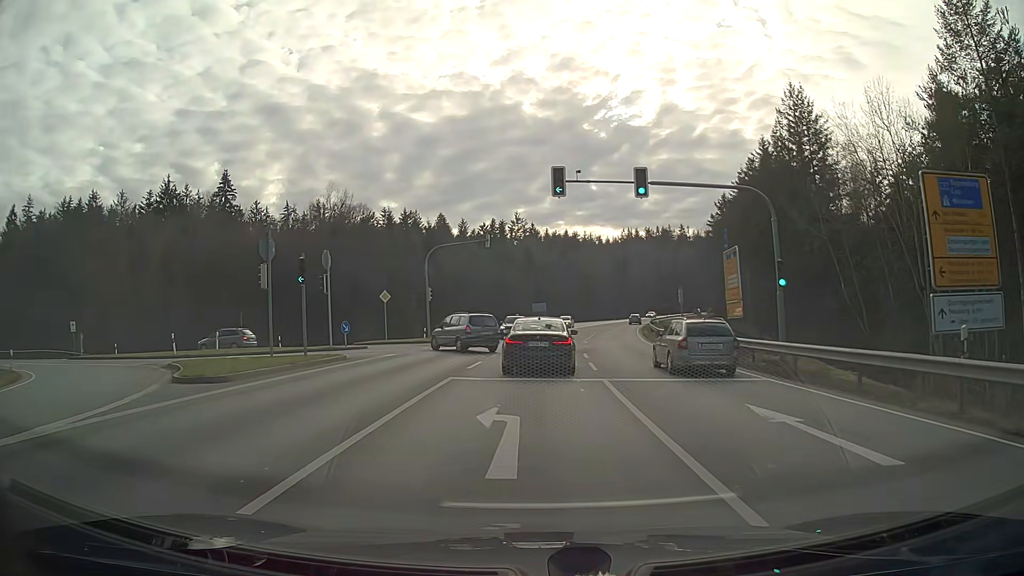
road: secondary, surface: asphalt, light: Day
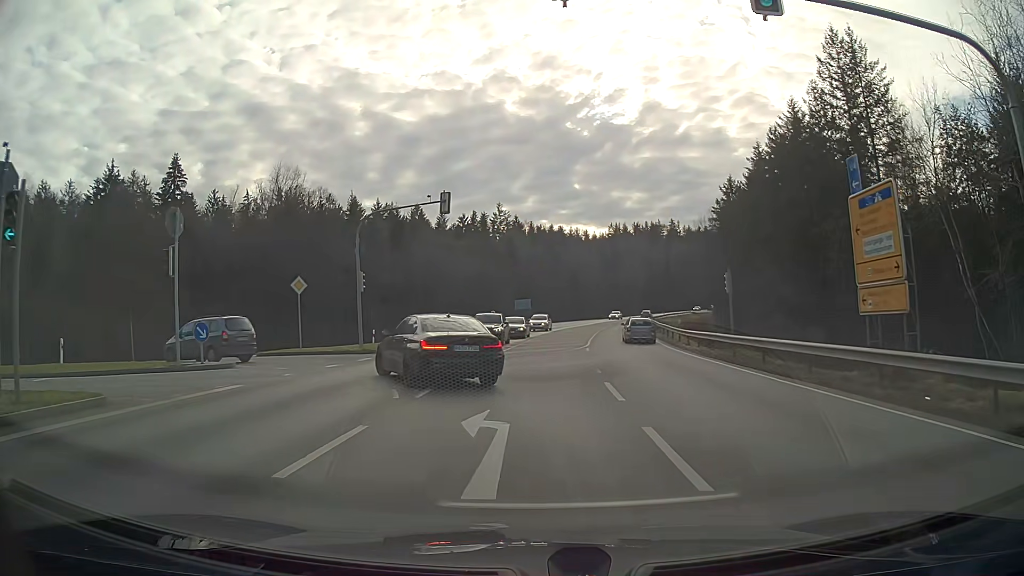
(+0.1, +13.4) m; +1°
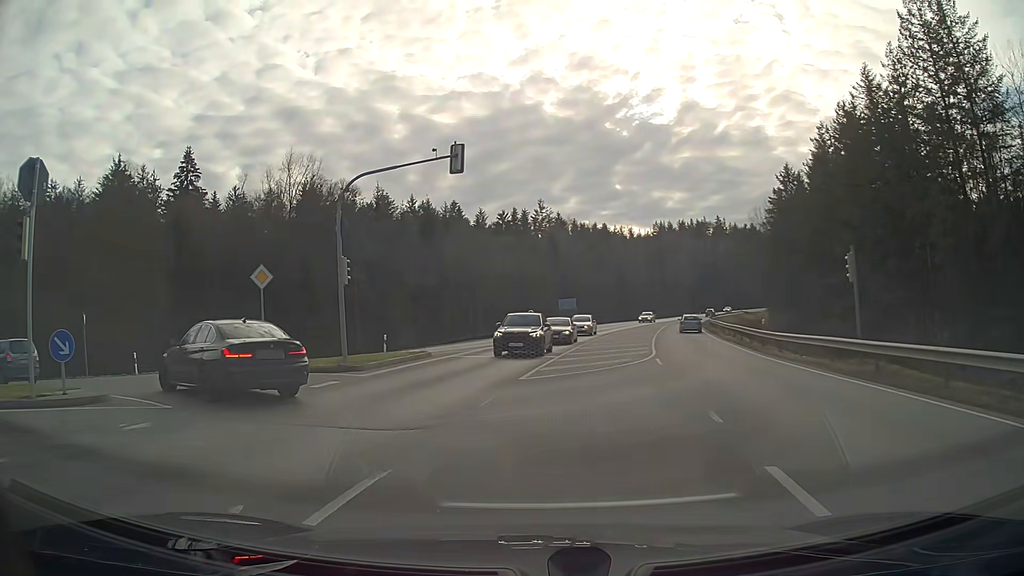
(-0.4, +8.2) m; -8°
